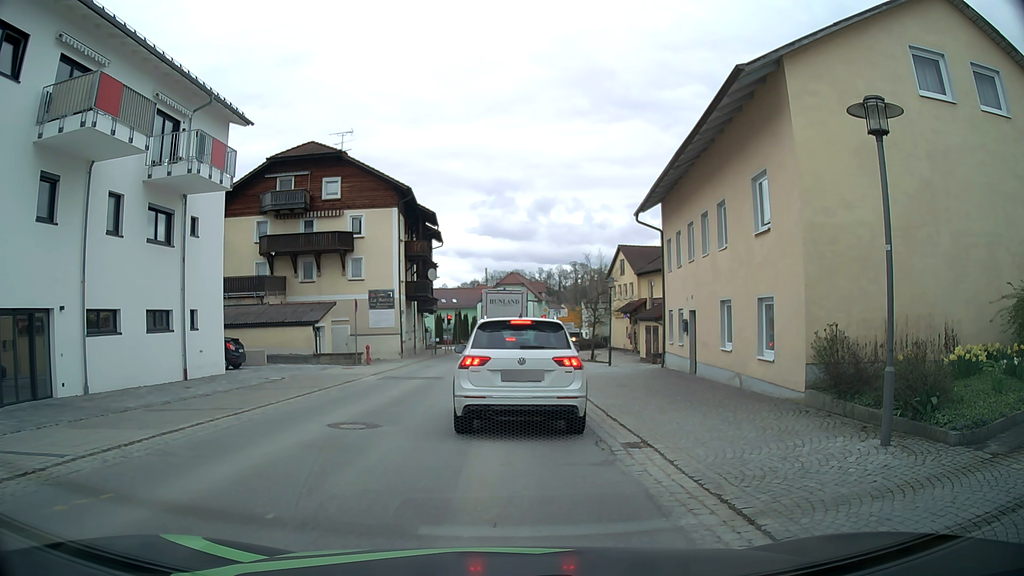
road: secondary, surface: asphalt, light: Day
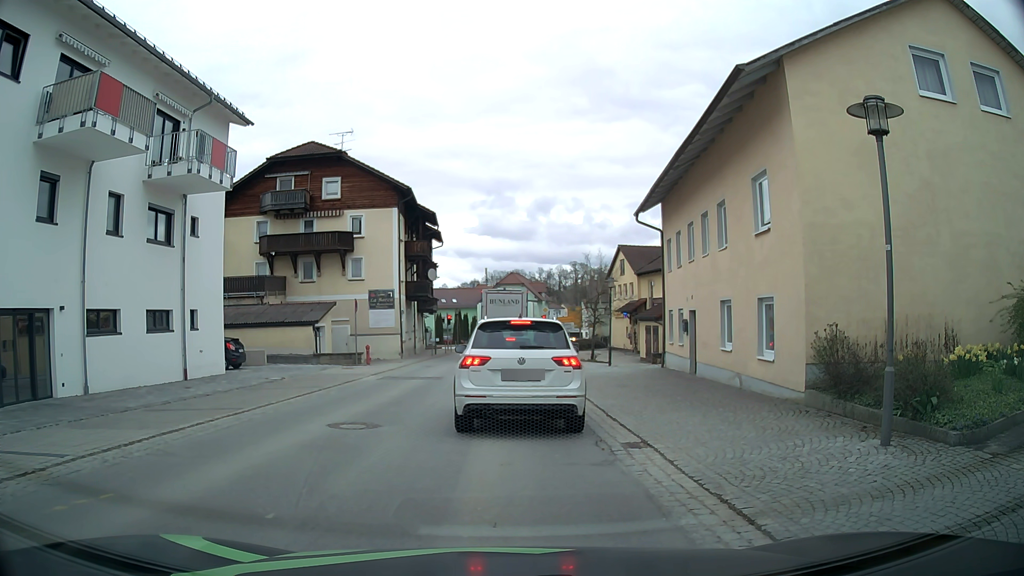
(0.0, 0.0) m; 0°
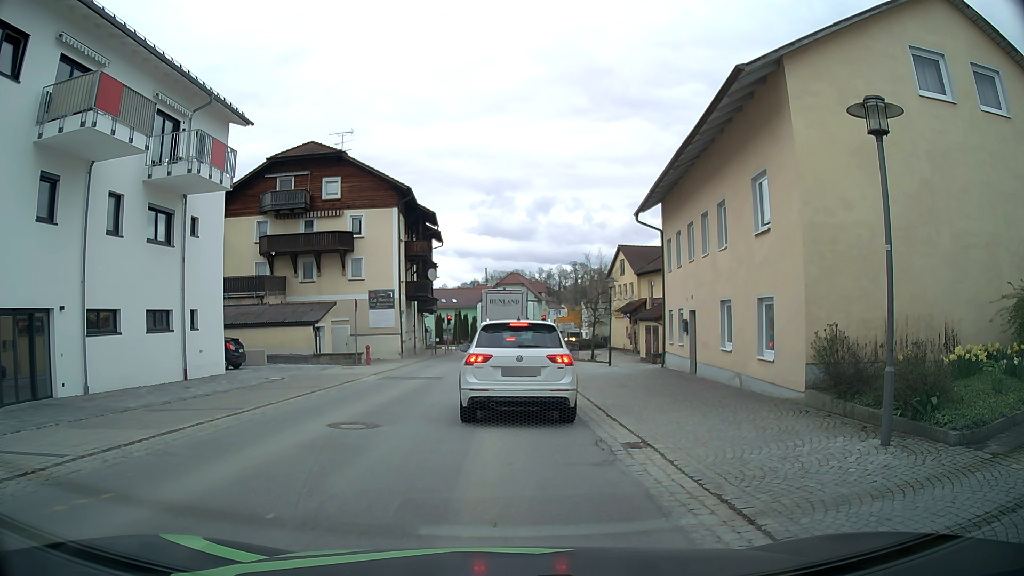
(0.0, 0.0) m; 0°
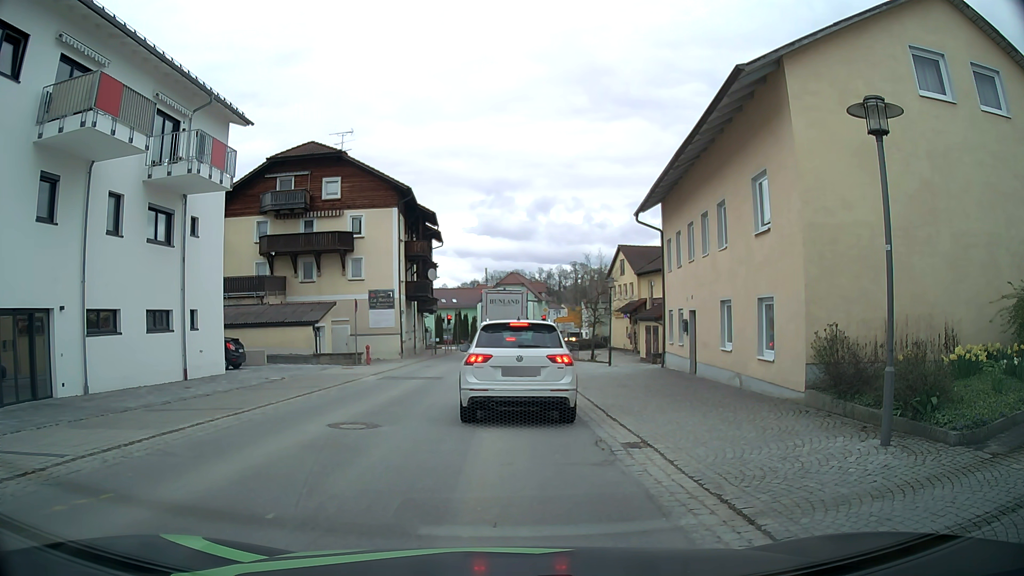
(0.0, 0.0) m; 0°
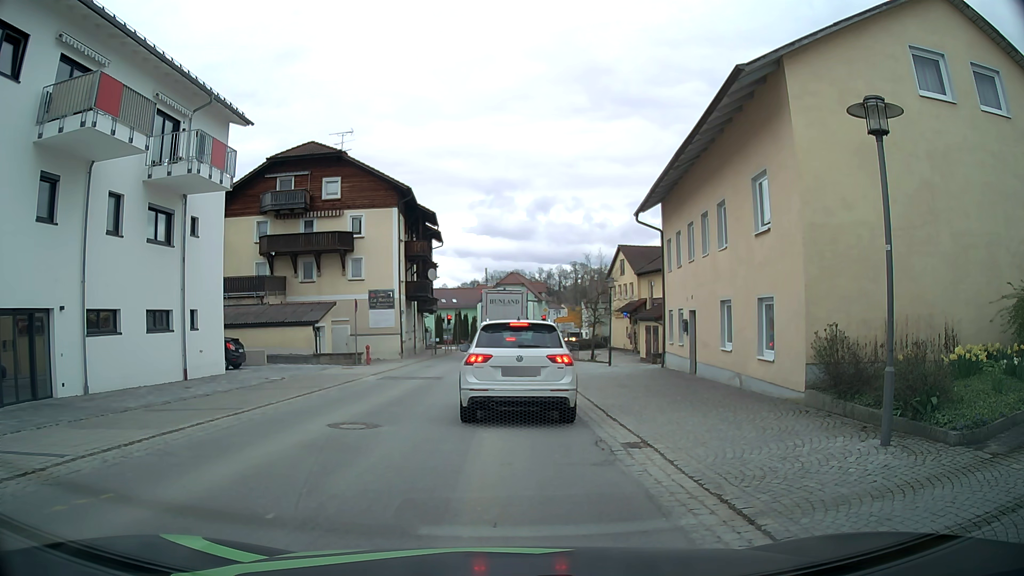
(0.0, 0.0) m; 0°
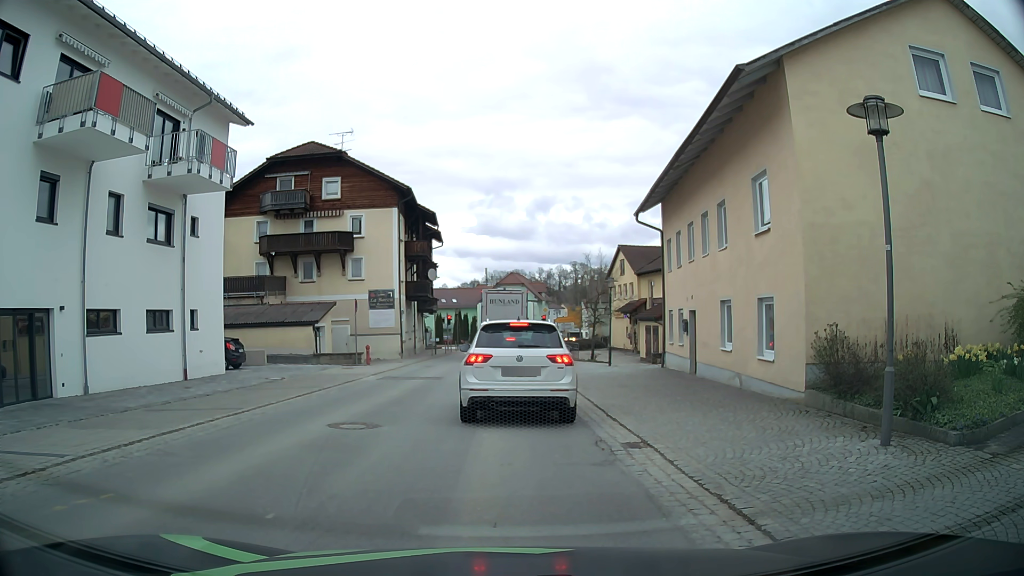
(0.0, 0.0) m; 0°
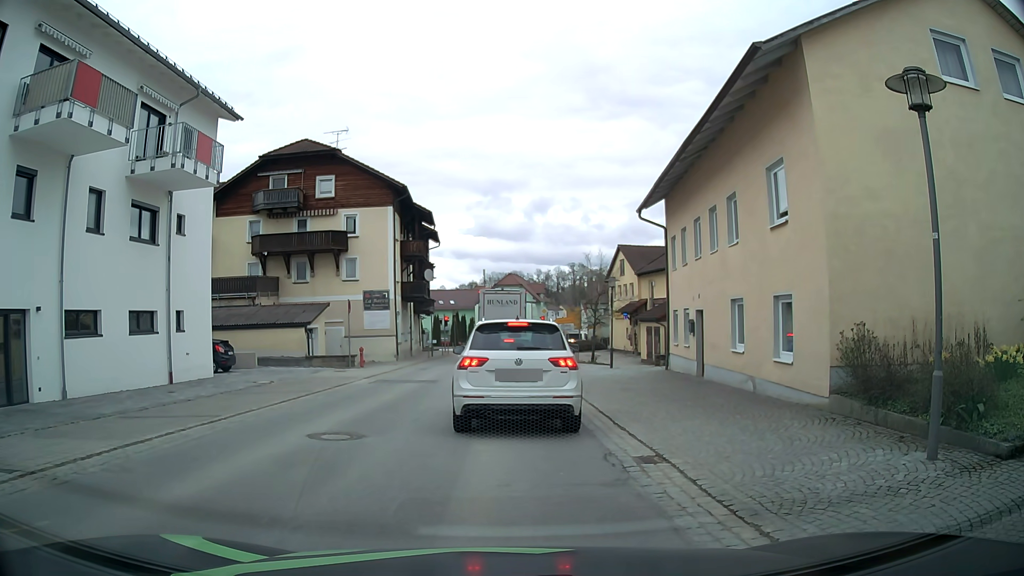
(0.0, +1.0) m; 0°
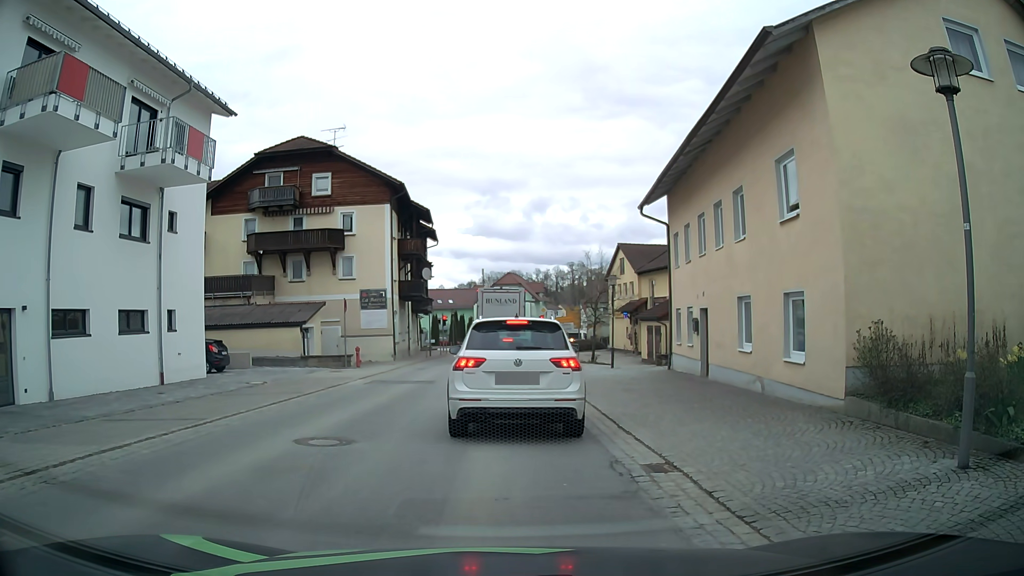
(0.0, +0.6) m; 0°
